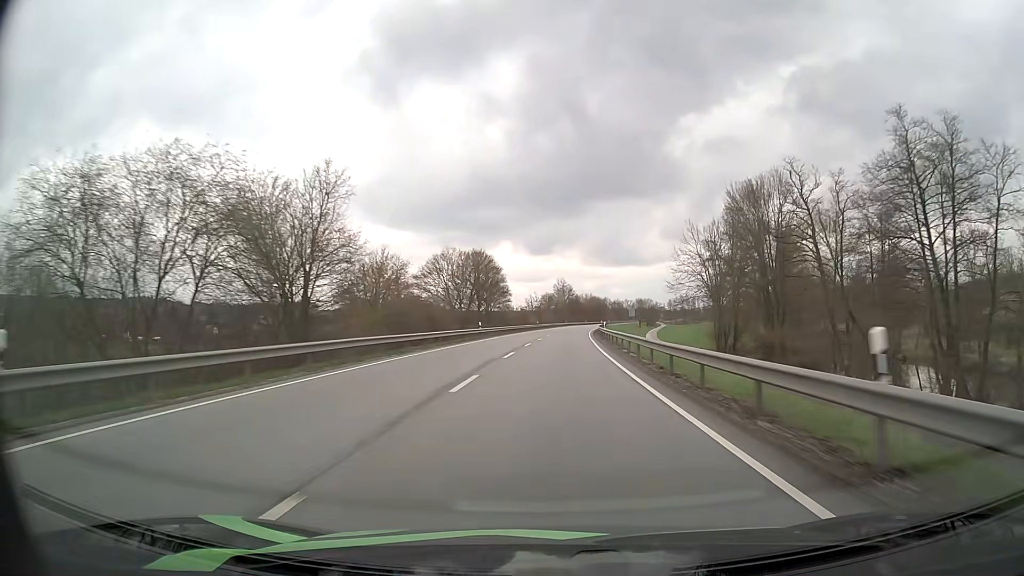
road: primary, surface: asphalt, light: Day
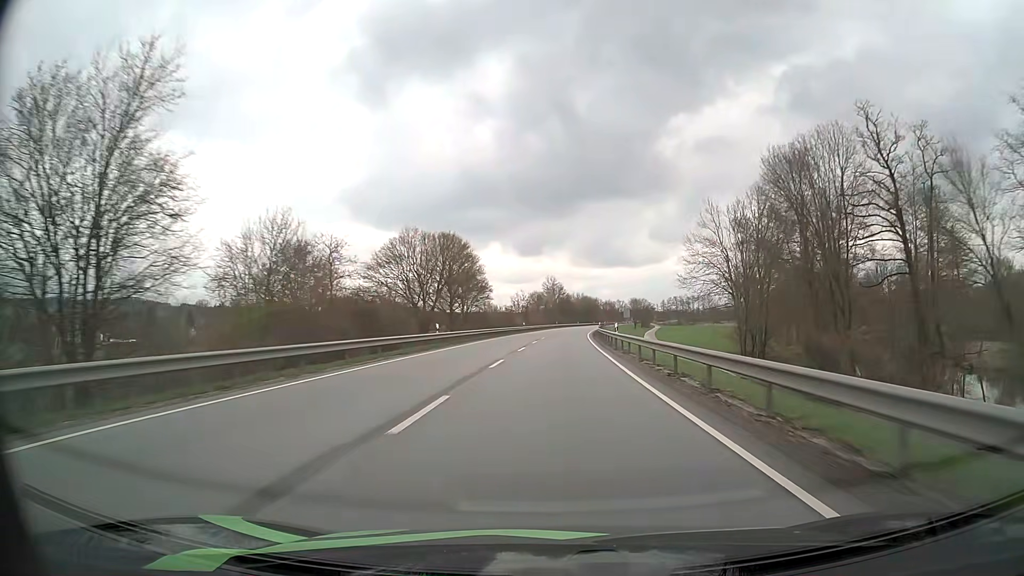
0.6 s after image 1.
(+0.1, +16.6) m; +1°
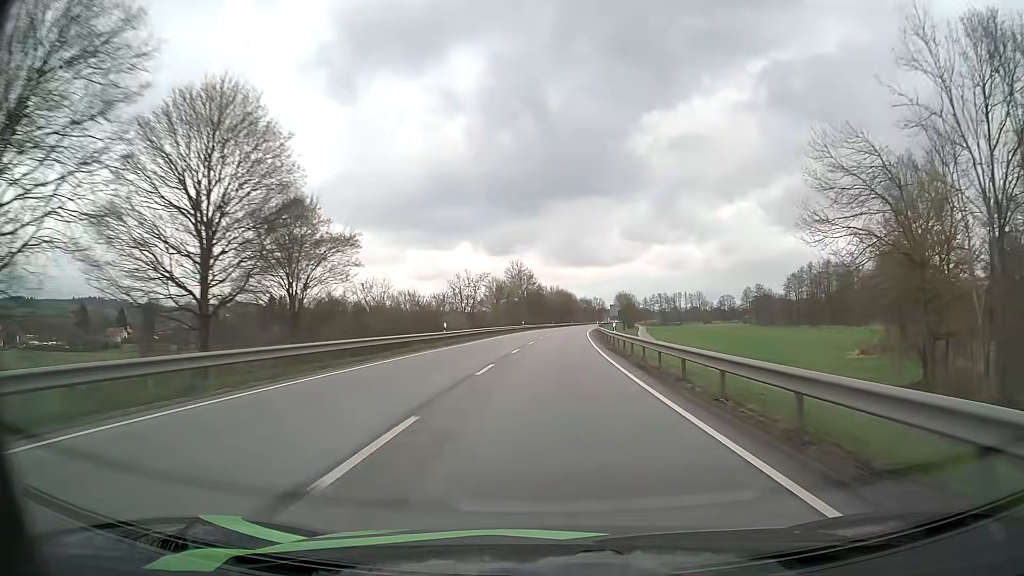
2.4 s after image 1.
(+1.1, +49.8) m; +3°
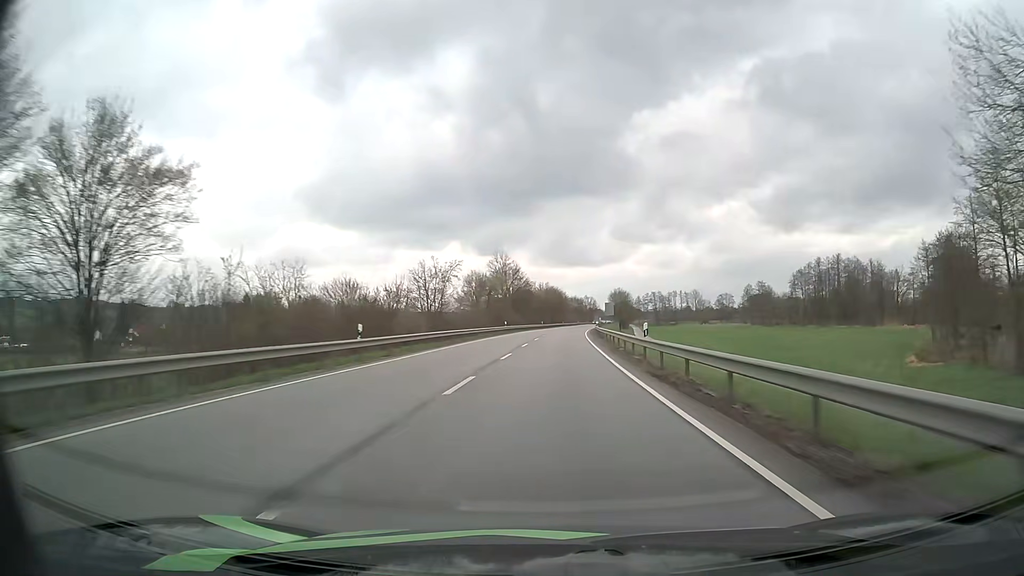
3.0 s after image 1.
(+0.1, +16.6) m; +1°
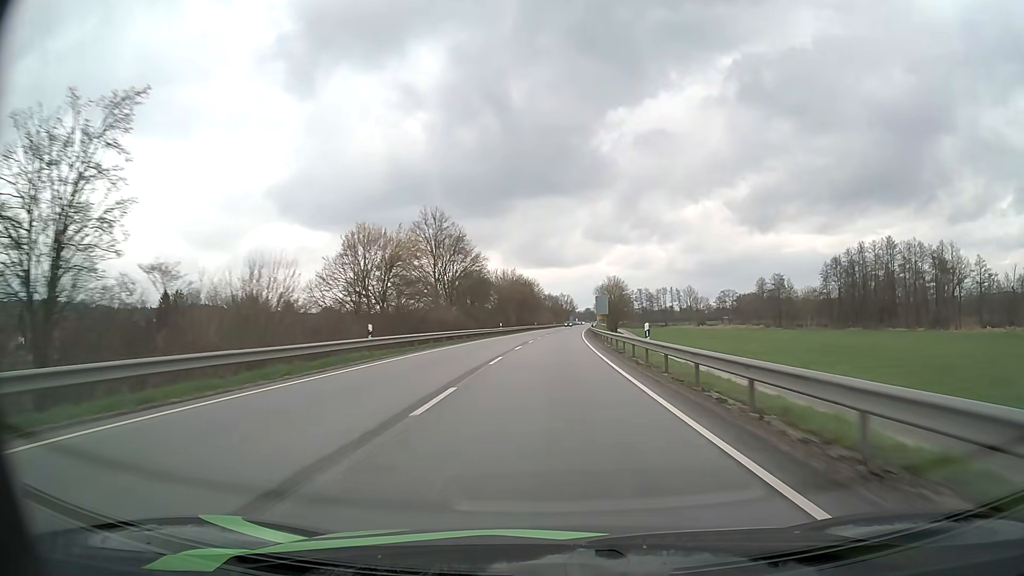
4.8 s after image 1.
(+1.0, +49.8) m; +2°
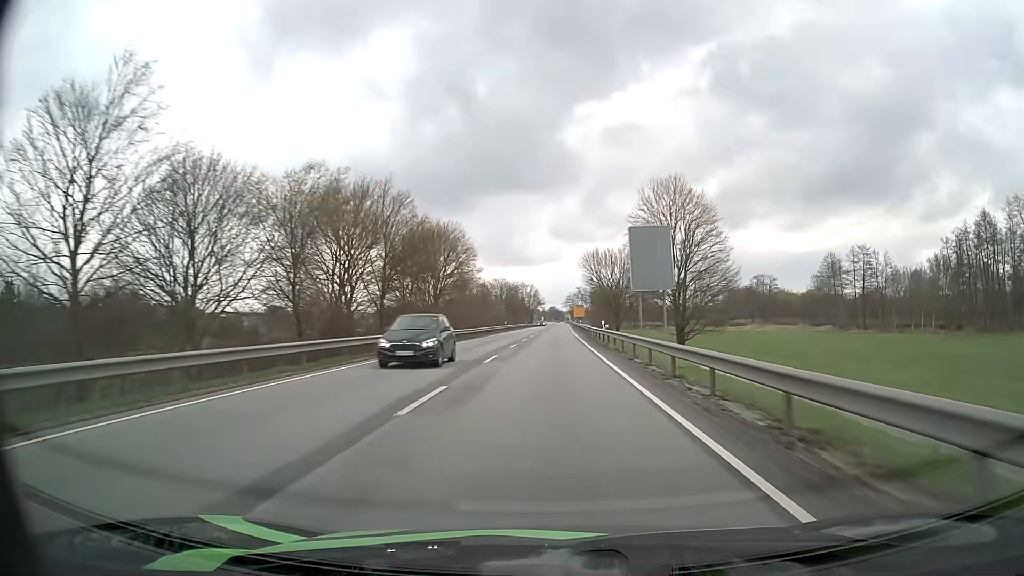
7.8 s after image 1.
(+2.5, +82.9) m; +3°
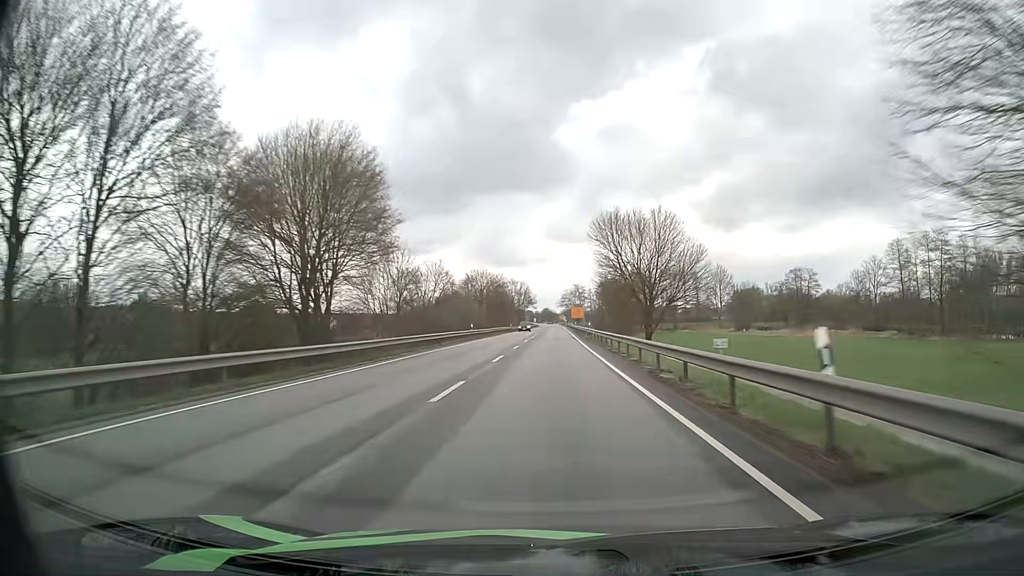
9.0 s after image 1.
(+0.2, +33.2) m; +1°
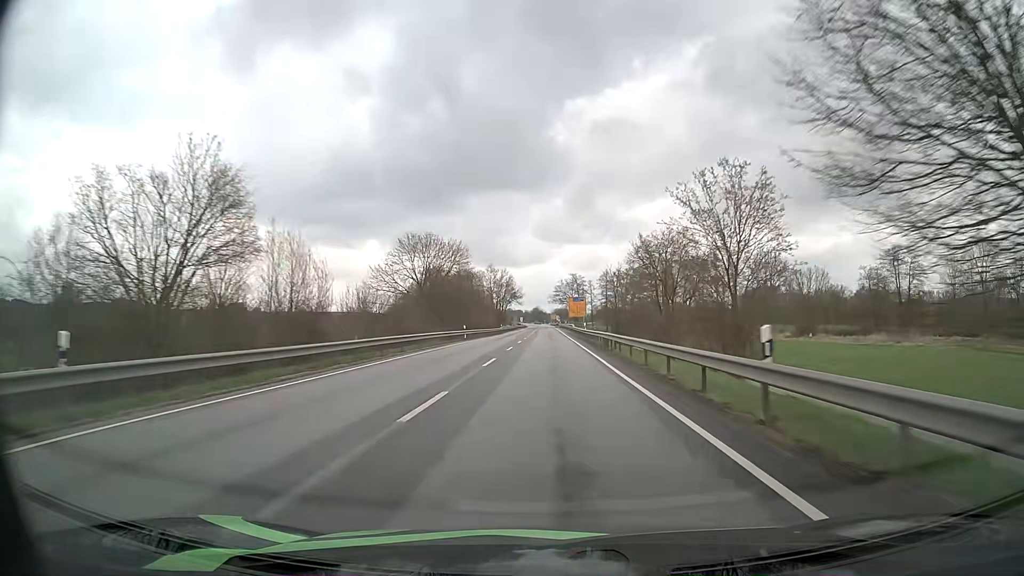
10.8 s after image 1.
(+0.3, +49.8) m; +1°
(0, +10) (0, +20) (0, +30) (0, +40) (0, +50) (0, +60) (0, +70) (0, +80) (0, +90) (0, +100) m
